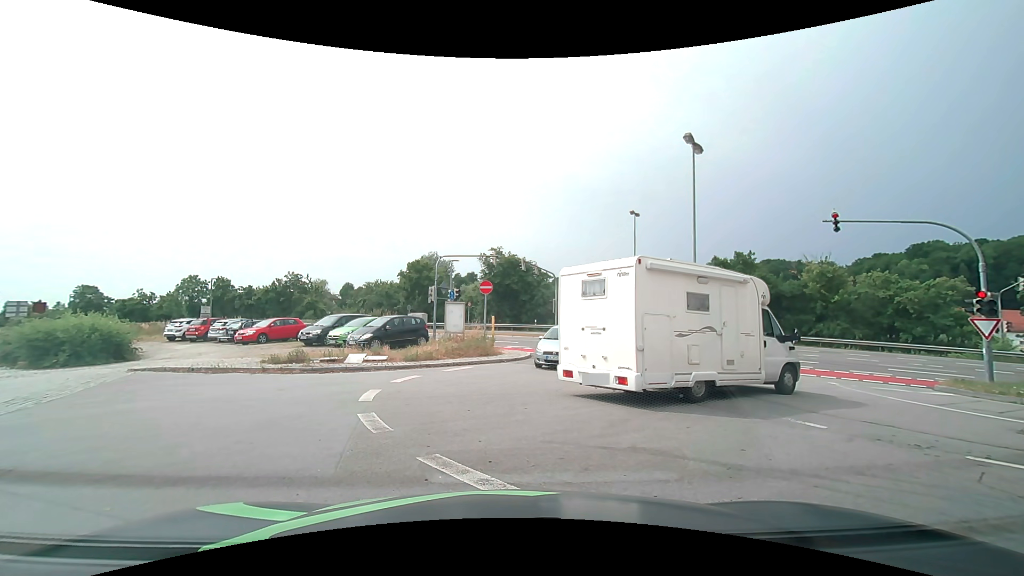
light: Day
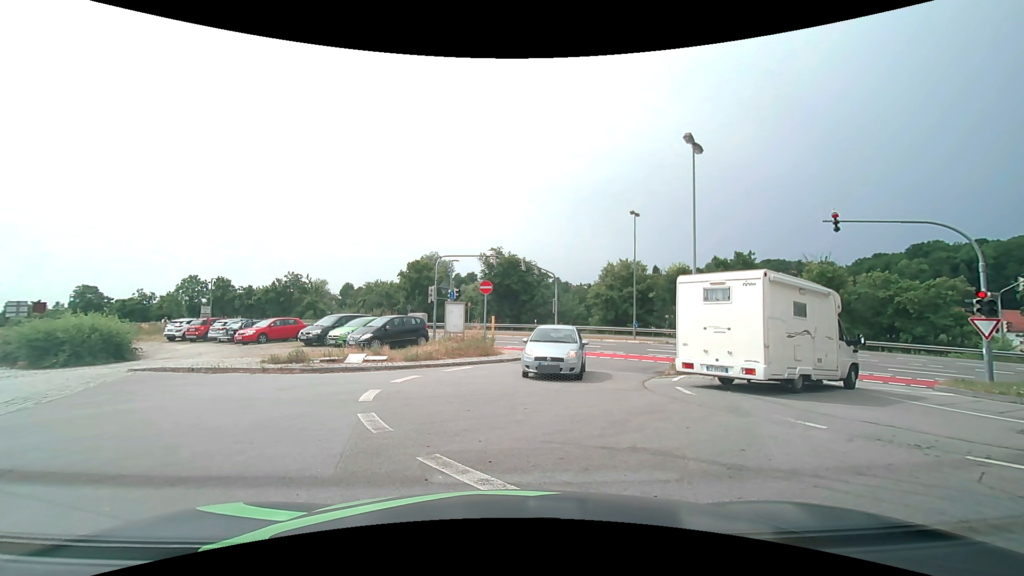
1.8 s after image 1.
(0.0, 0.0) m; 0°
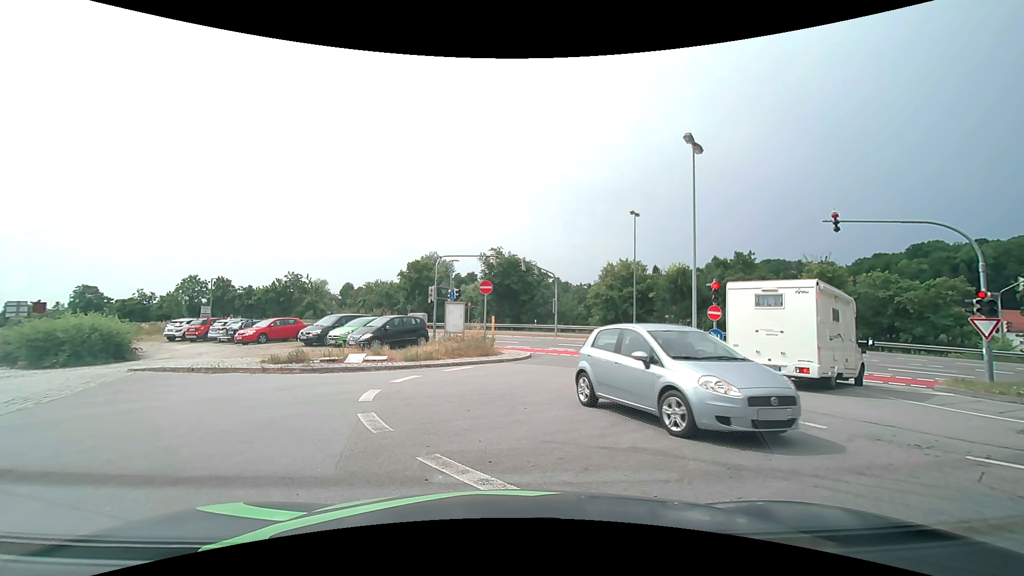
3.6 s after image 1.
(0.0, 0.0) m; 0°
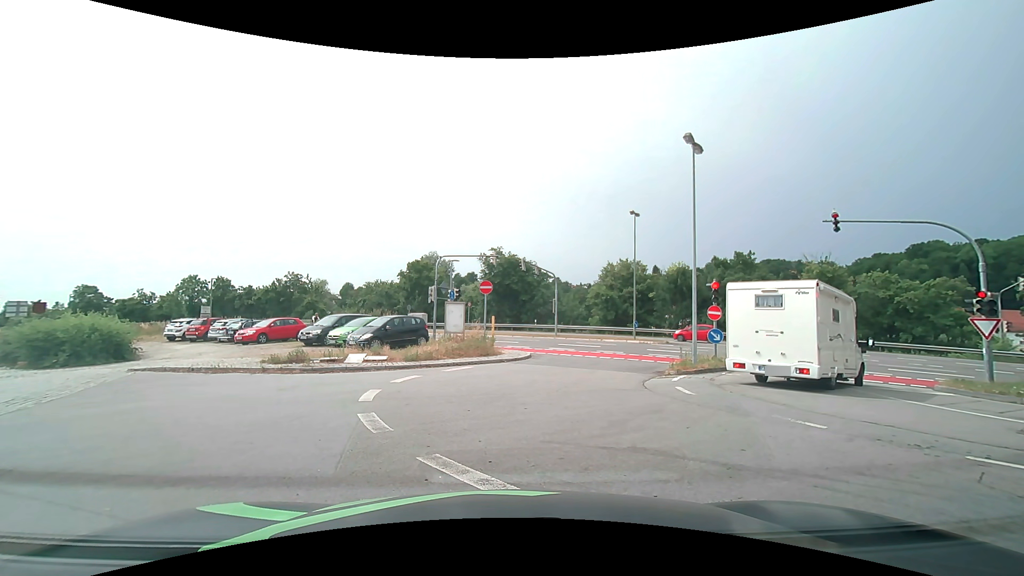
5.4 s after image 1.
(0.0, 0.0) m; 0°
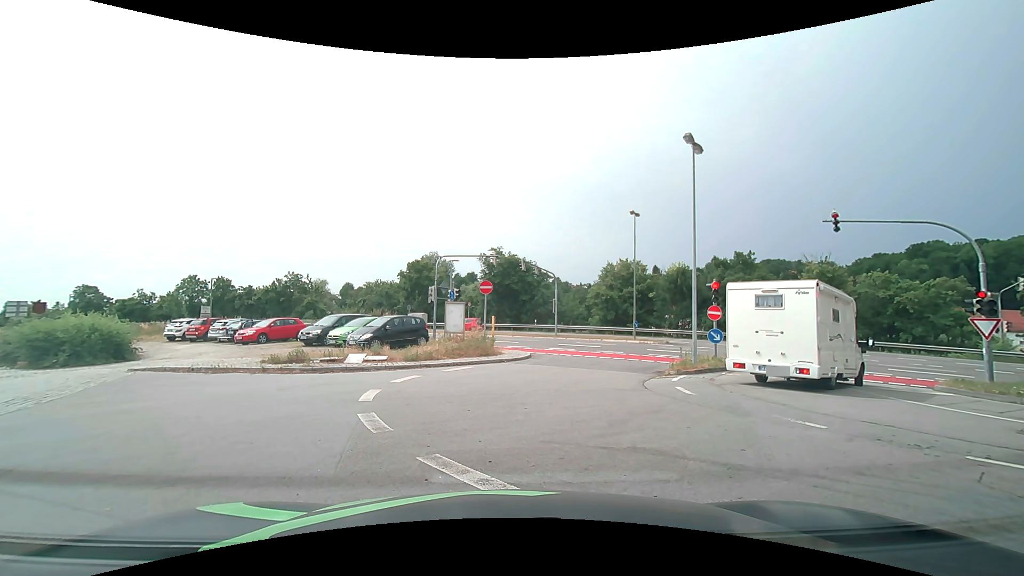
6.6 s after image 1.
(0.0, 0.0) m; 0°
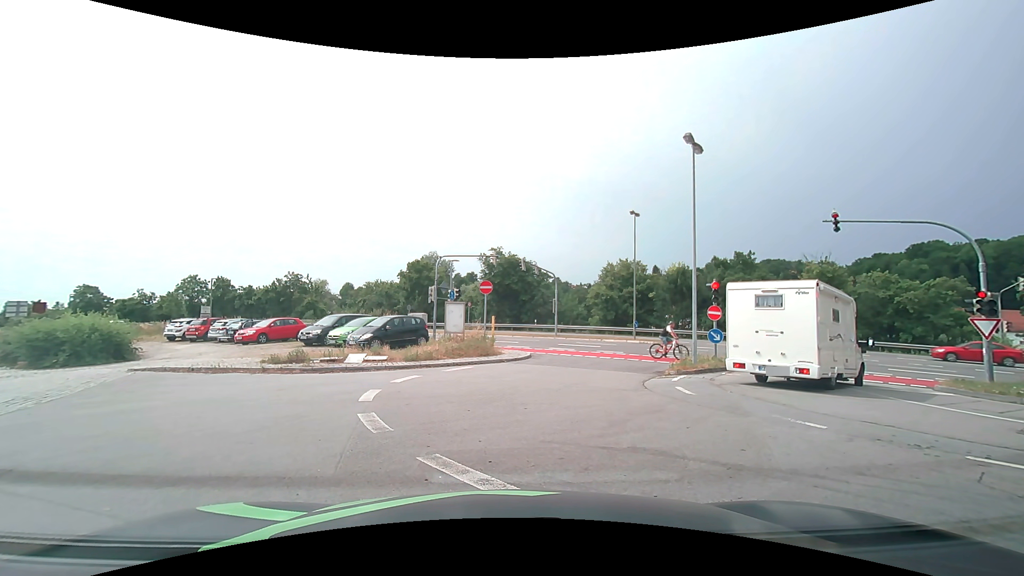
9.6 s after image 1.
(0.0, 0.0) m; 0°
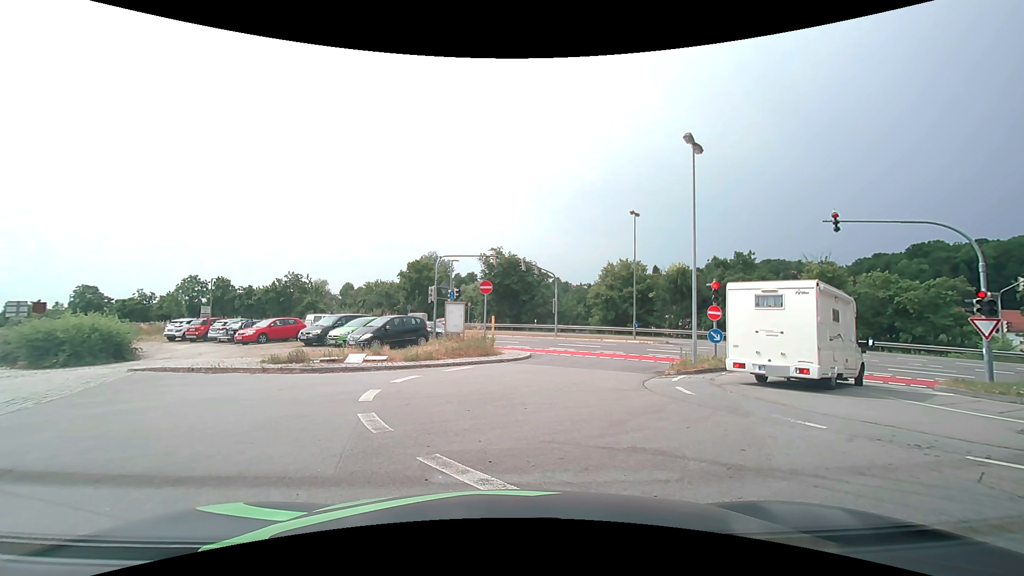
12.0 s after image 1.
(0.0, 0.0) m; 0°
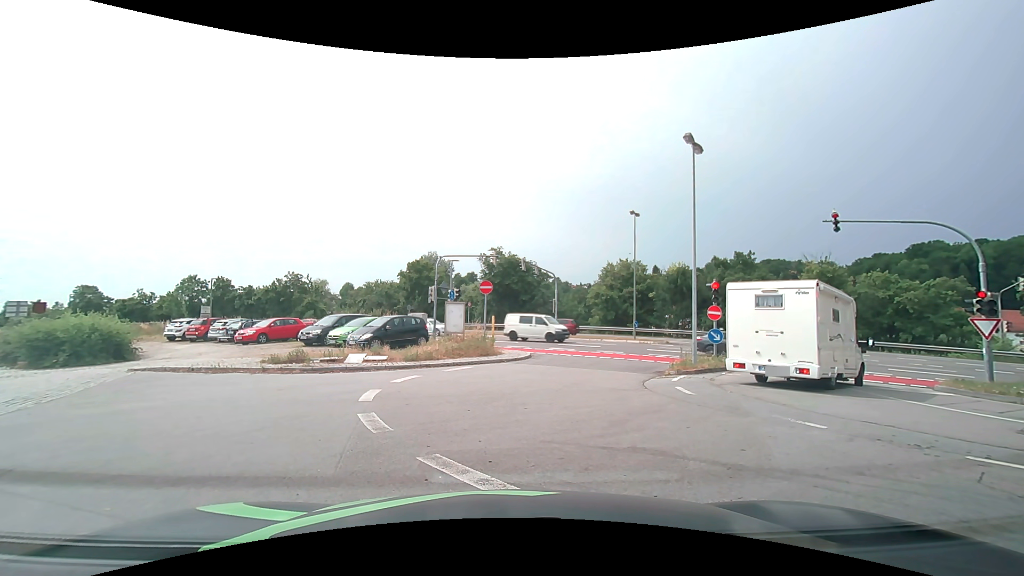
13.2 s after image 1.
(0.0, 0.0) m; 0°
